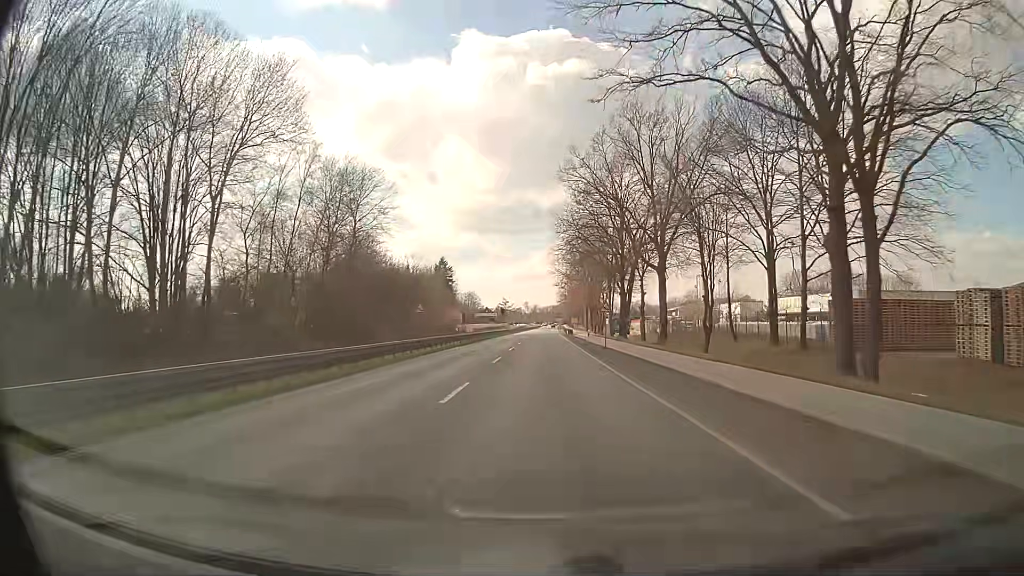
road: primary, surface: asphalt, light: Day
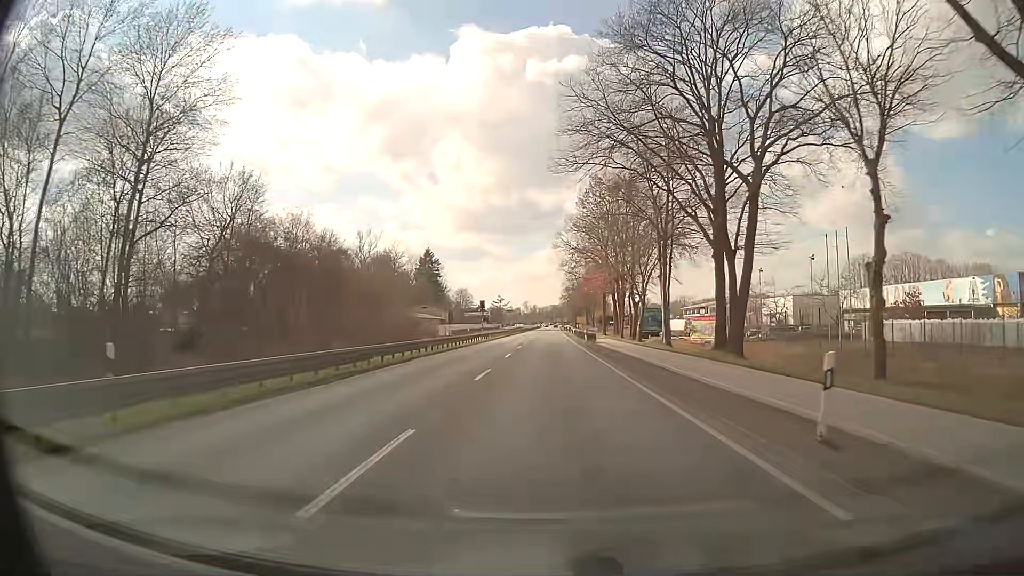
(-0.1, +42.8) m; 0°
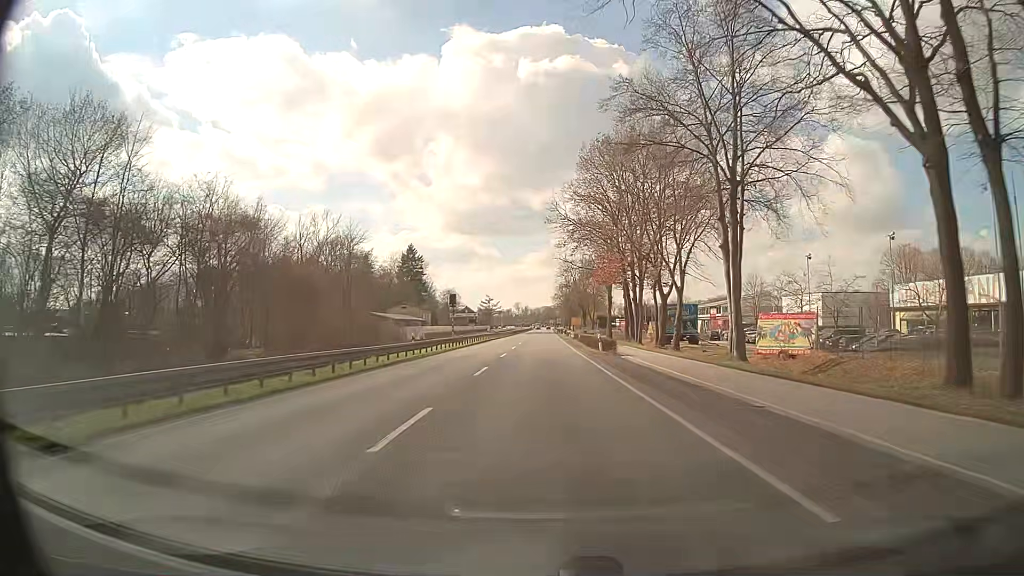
(+0.1, +21.4) m; 0°
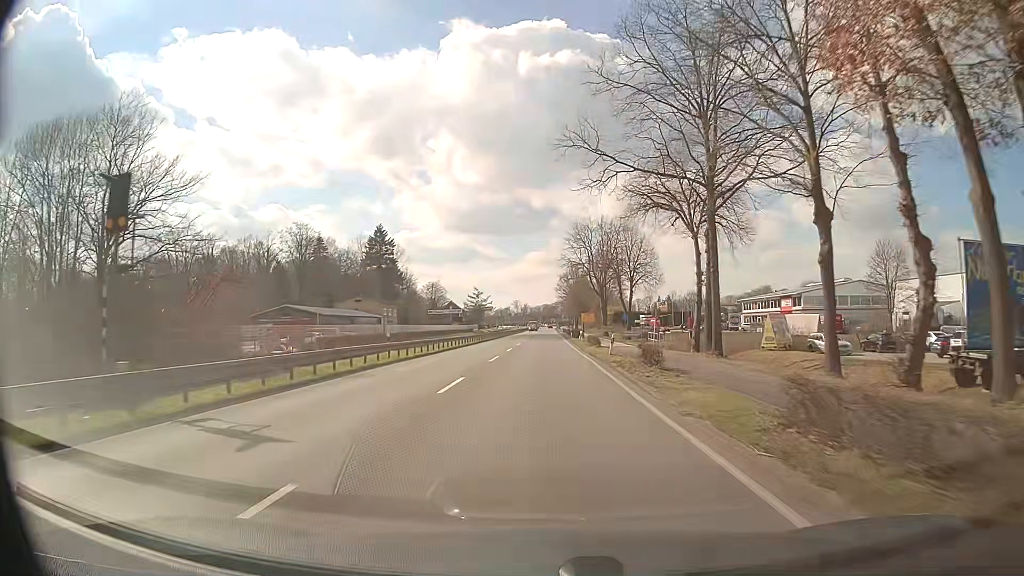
(+0.4, +53.6) m; +1°
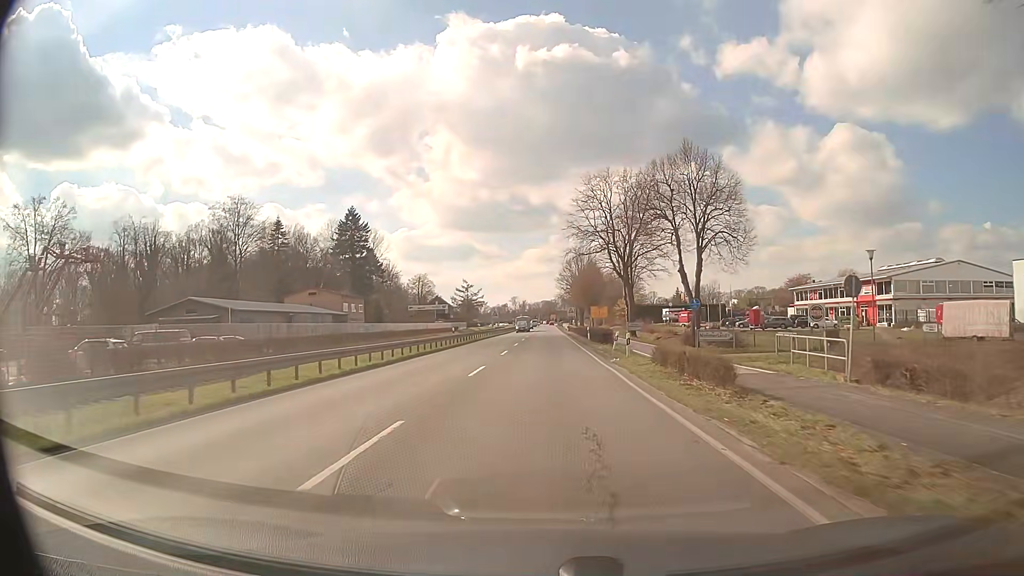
(-0.2, +32.1) m; 0°
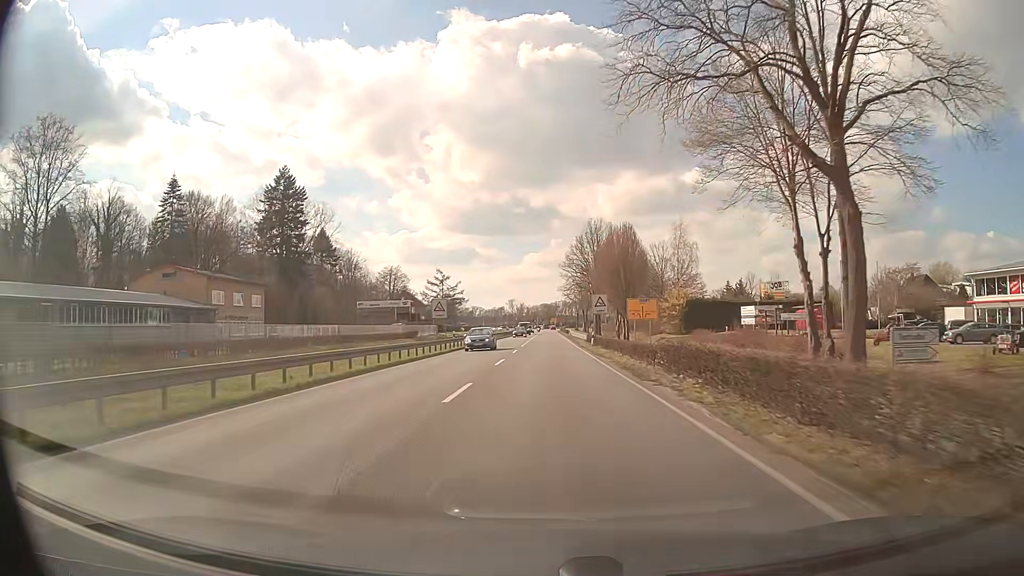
(0.0, +53.5) m; 0°
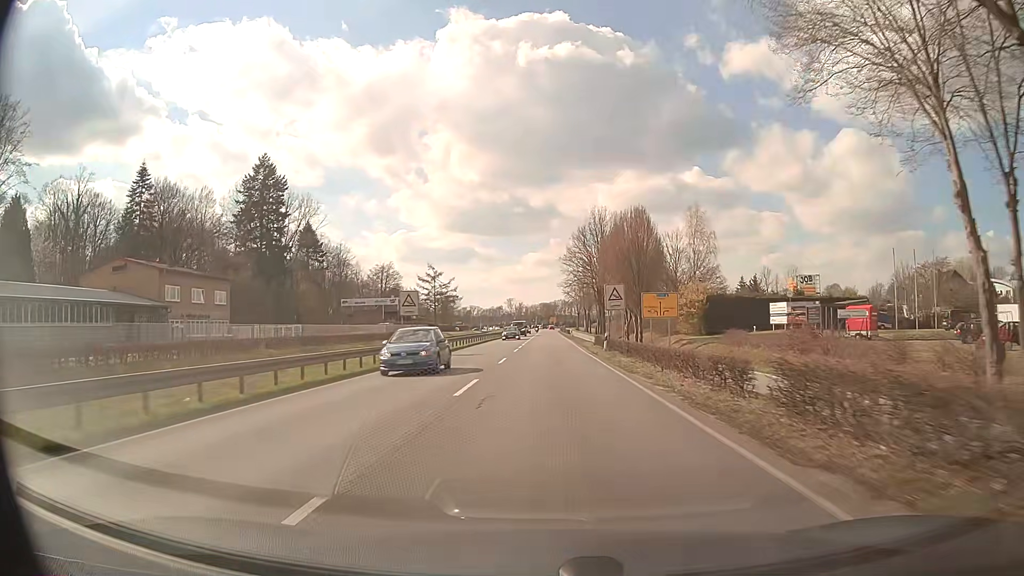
(0.0, +10.7) m; 0°
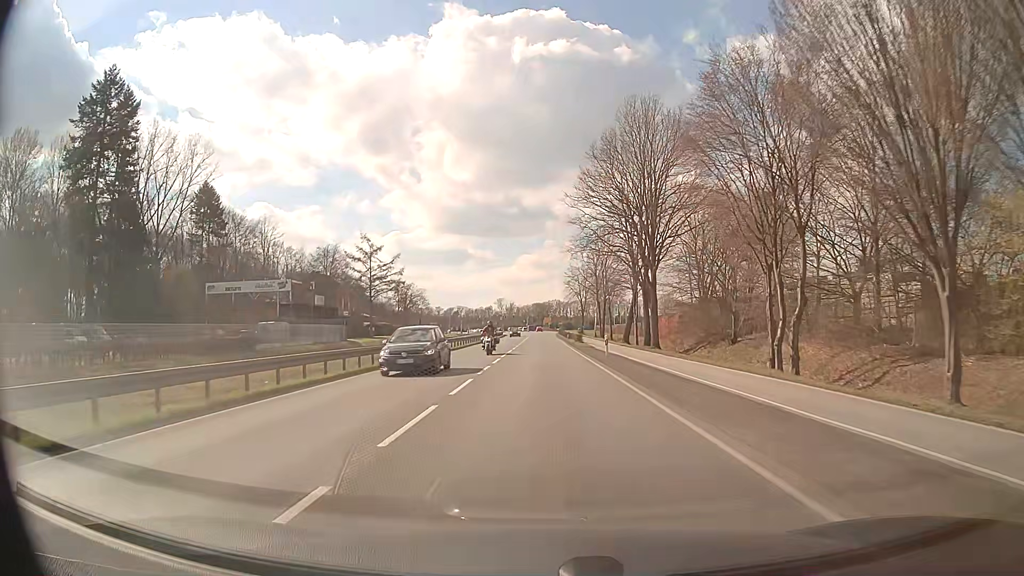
(0.0, +53.6) m; 0°
(0, +10) (0, +20) (0, +30) (0, +40) (0, +50) (0, +60) (0, +70) (0, +80) (0, +90) (0, +100) m
